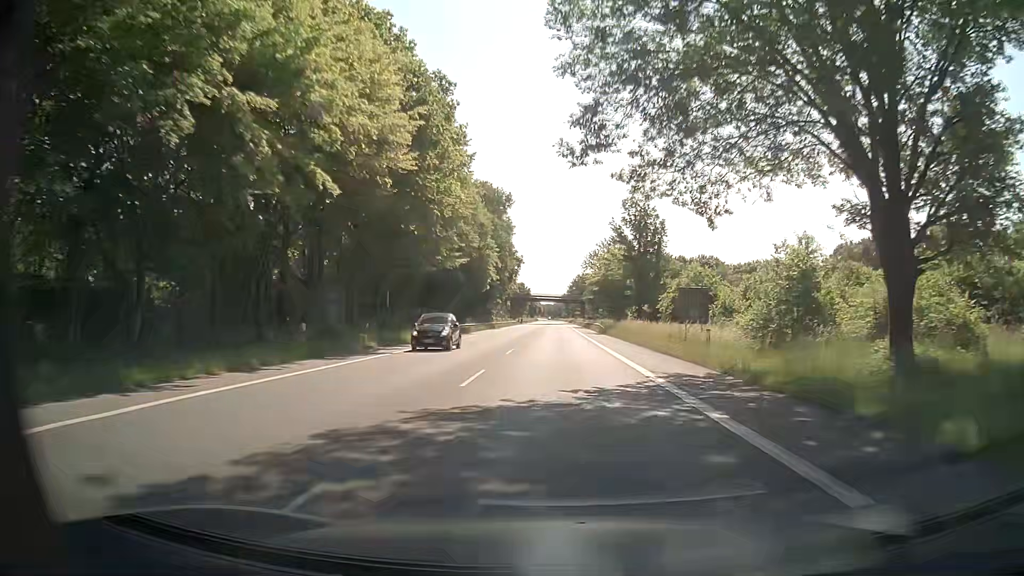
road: secondary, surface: asphalt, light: Day
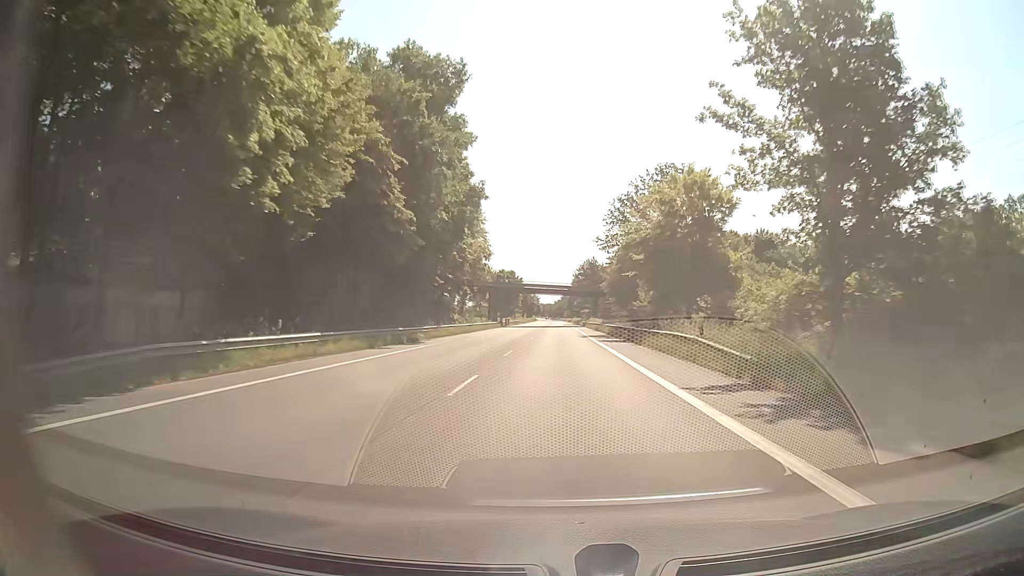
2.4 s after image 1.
(0.0, +49.6) m; 0°
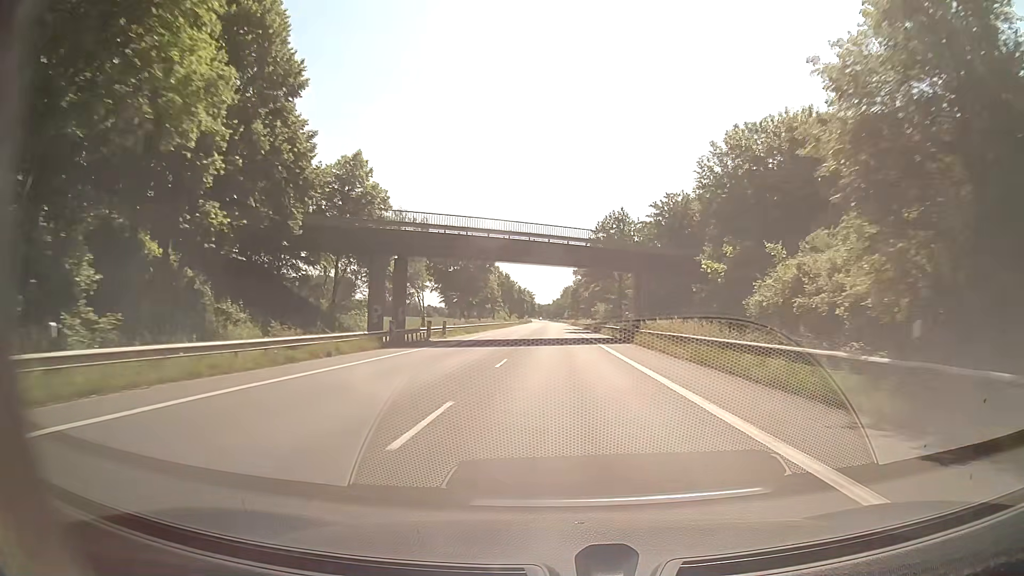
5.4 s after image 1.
(0.0, +64.6) m; 0°
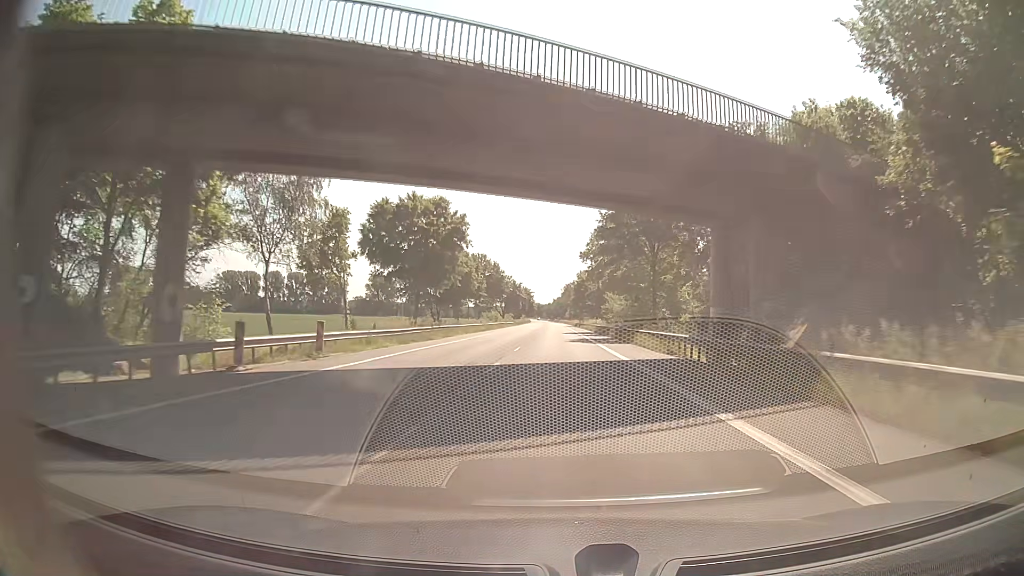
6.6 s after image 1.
(0.0, +26.8) m; 0°
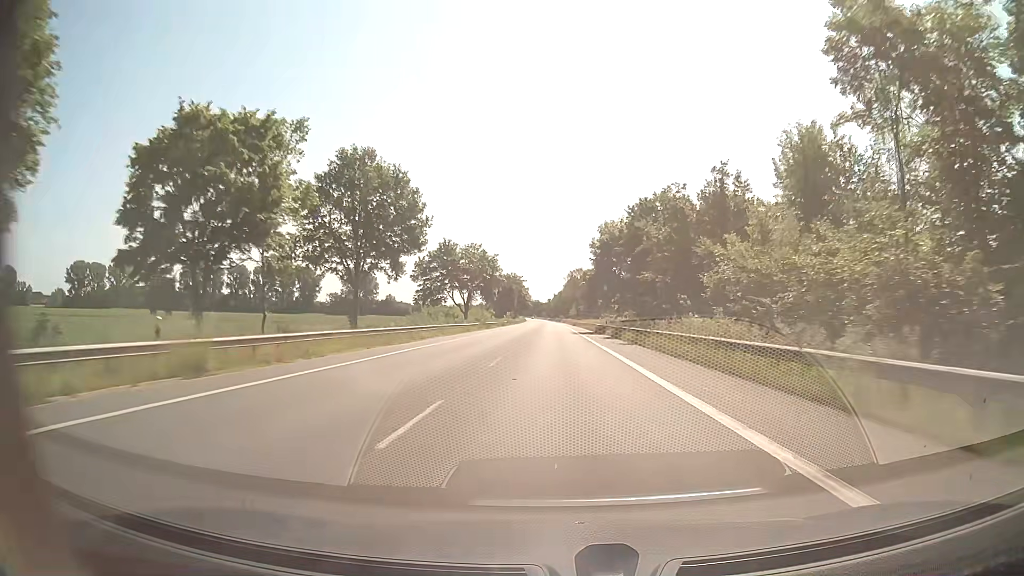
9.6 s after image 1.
(+0.1, +69.4) m; 0°
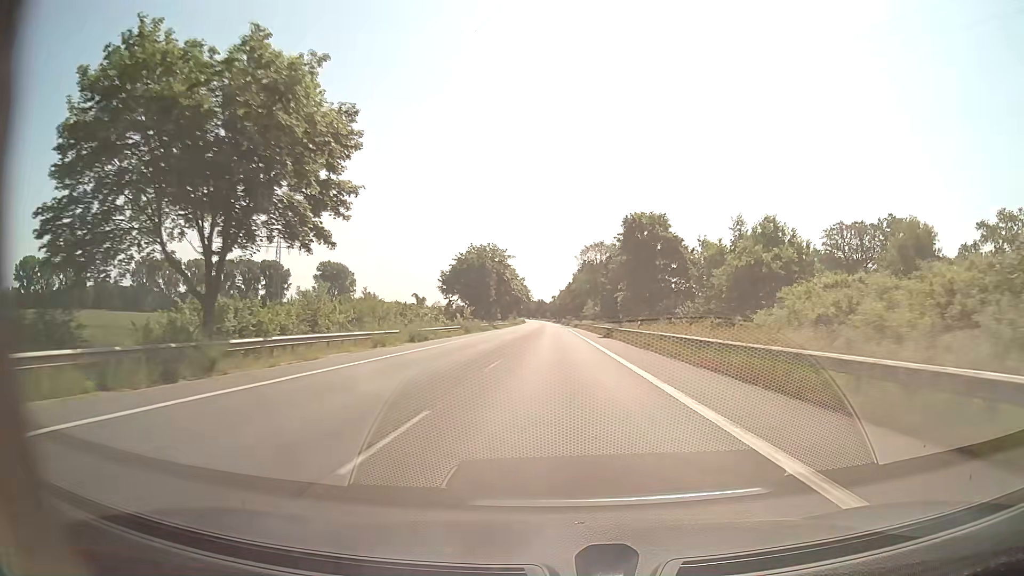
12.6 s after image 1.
(+0.2, +73.0) m; 0°
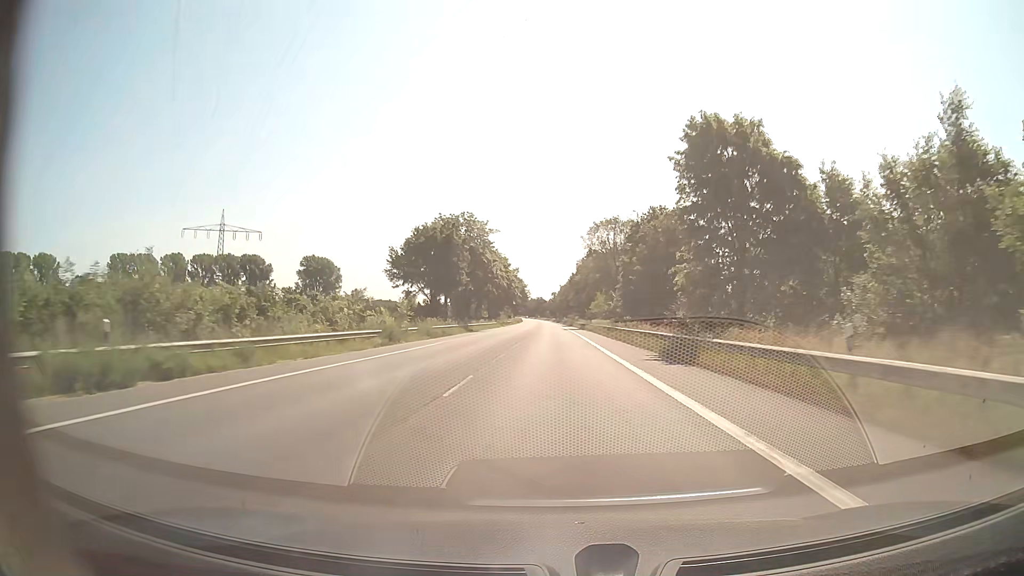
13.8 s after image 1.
(+0.1, +30.1) m; 0°
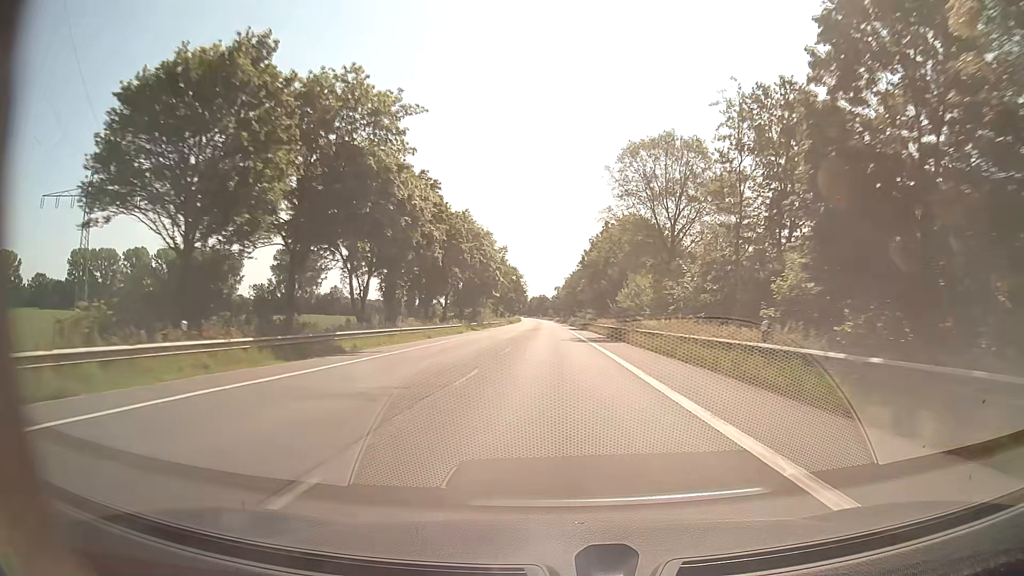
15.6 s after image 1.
(-0.2, +46.0) m; 0°
(0, +10) (0, +20) (0, +30) (0, +40) (0, +50) (0, +60) (0, +70) (-1, +80) (-1, +90) (-1, +100) m
